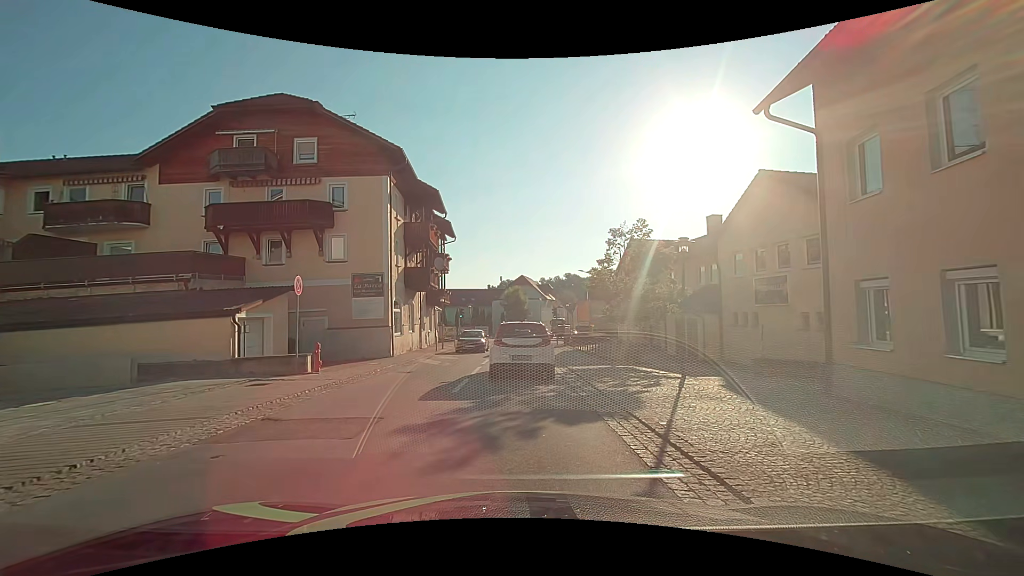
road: secondary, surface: asphalt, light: Day
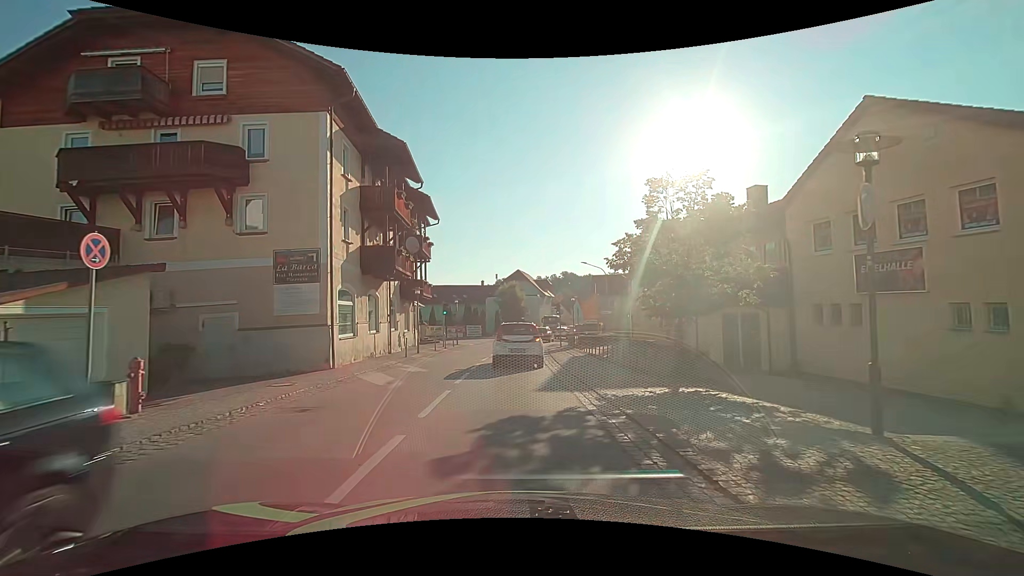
(+0.1, +7.8) m; +1°
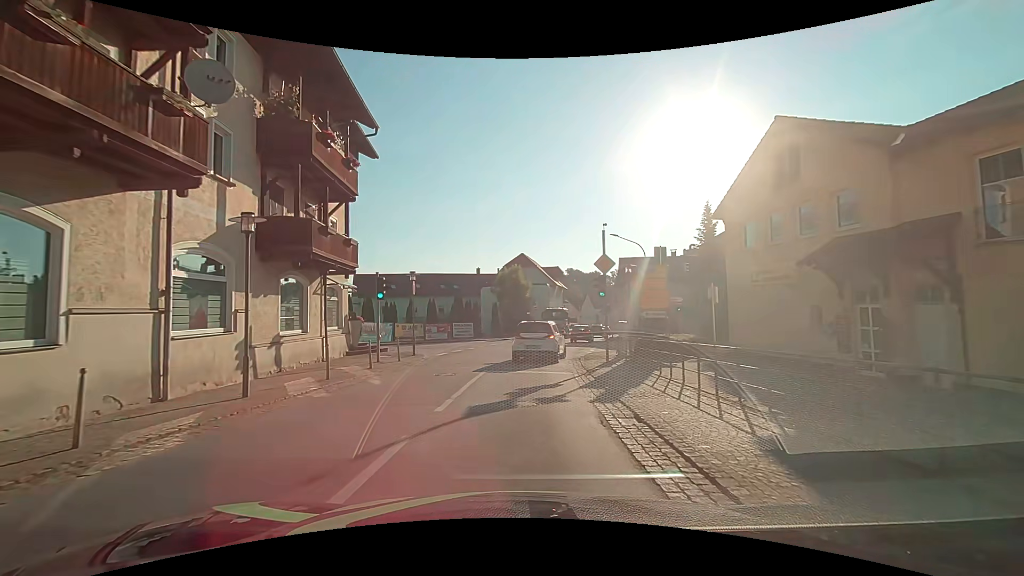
(0.0, +18.4) m; -1°
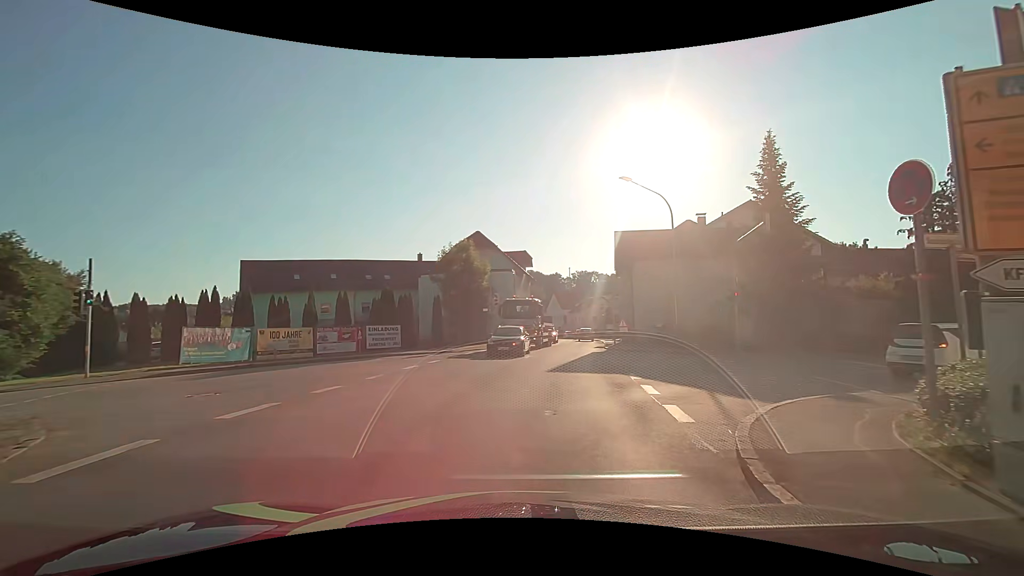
(+0.4, +18.5) m; +6°
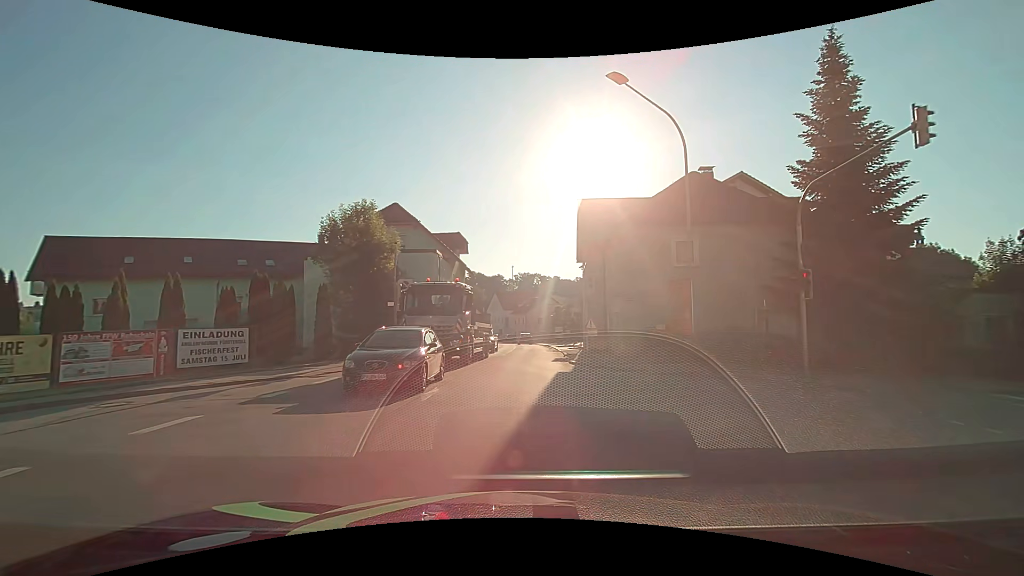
(+0.5, +12.4) m; +6°
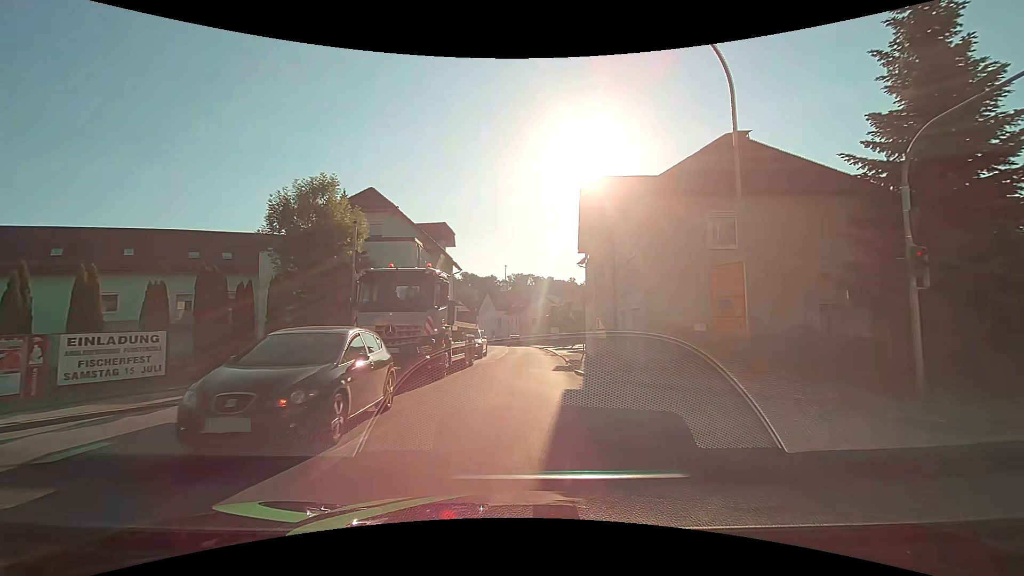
(0.0, +4.8) m; +1°
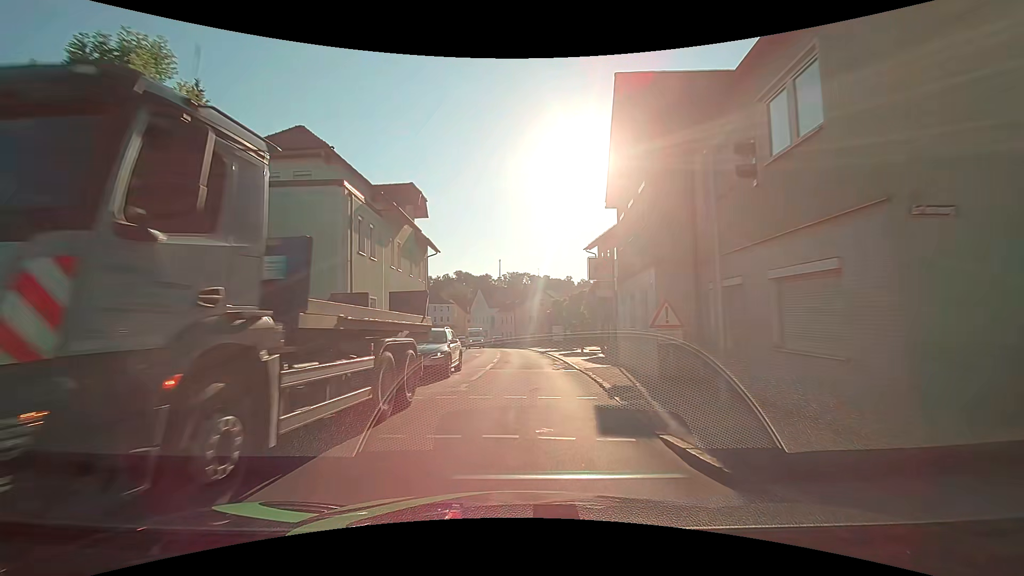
(+0.1, +11.1) m; +1°
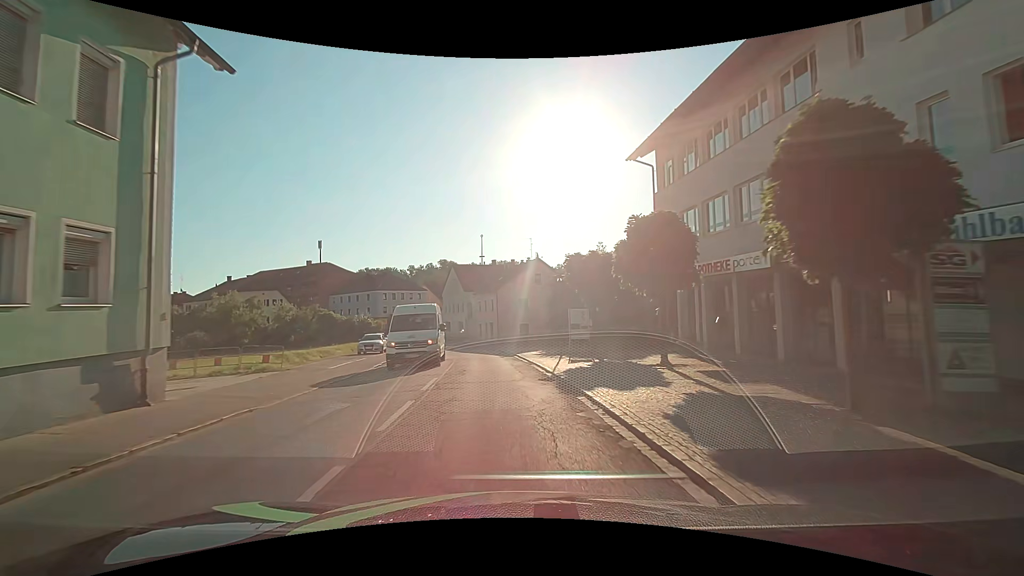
(+0.4, +26.1) m; +1°
(0, +10) (-1, +20) (-2, +30) (-3, +40) (-5, +50) (-8, +59) (-11, +69) (-13, +78) (-16, +88) (-18, +98) m
